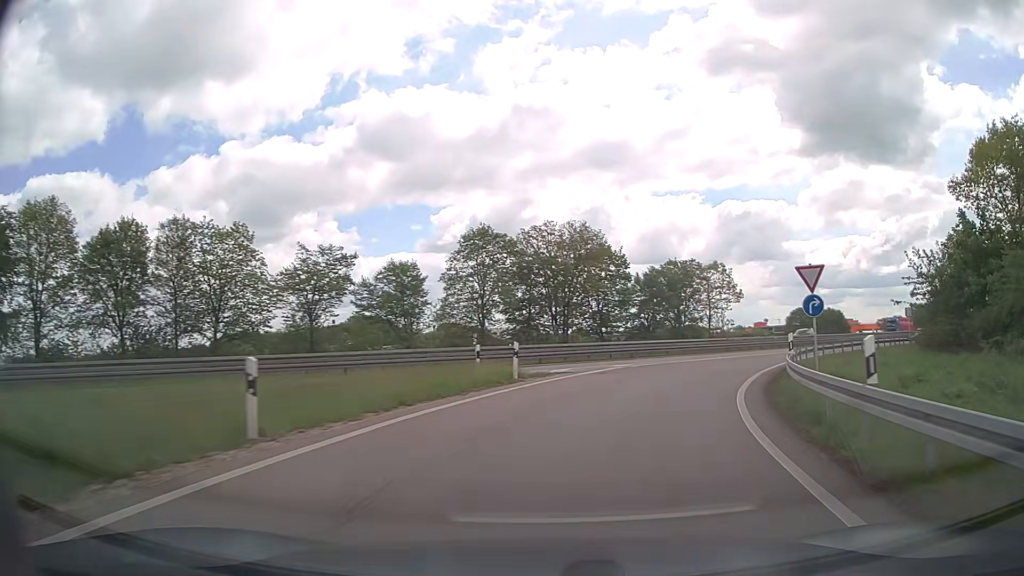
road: trunk_link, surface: asphalt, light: Day
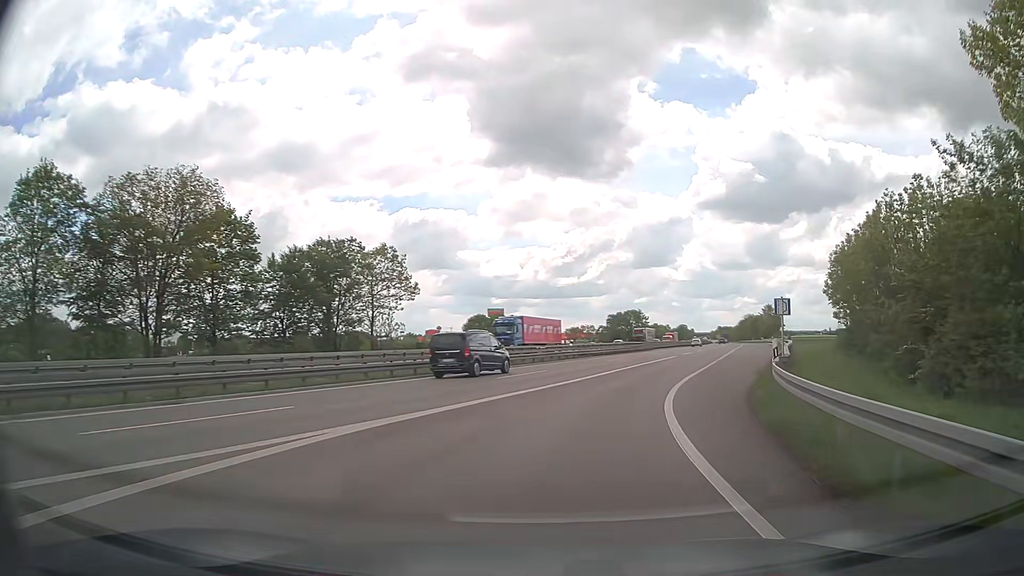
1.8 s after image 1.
(+6.4, +24.7) m; +28°
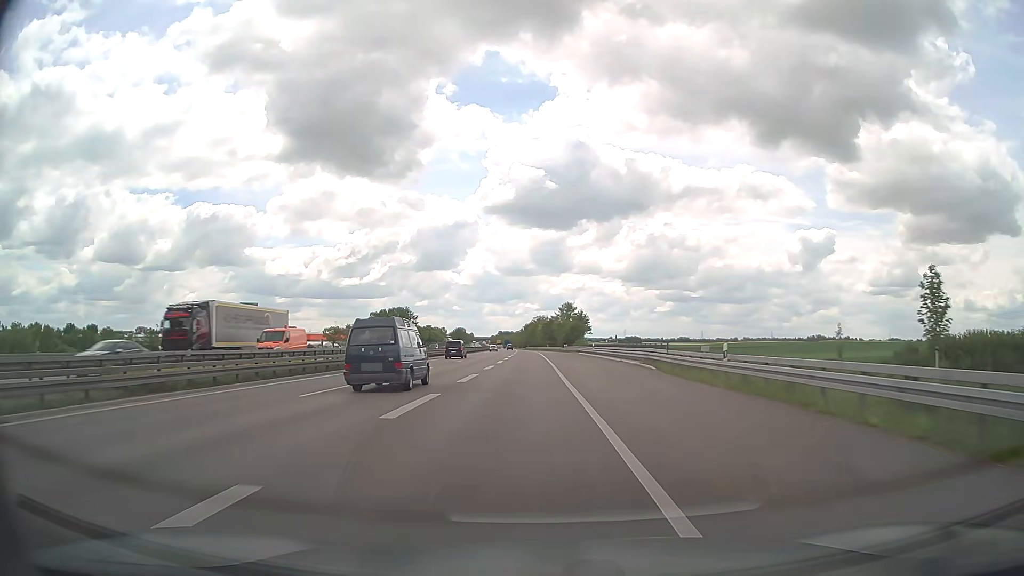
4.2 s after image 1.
(+10.4, +43.1) m; +19°
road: trunk
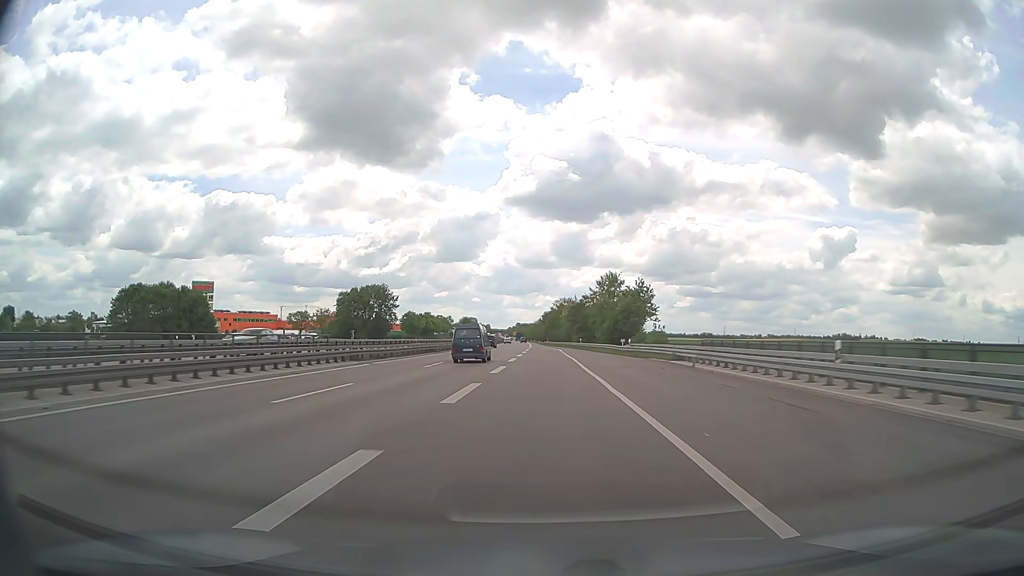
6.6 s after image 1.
(-1.5, +59.5) m; -2°
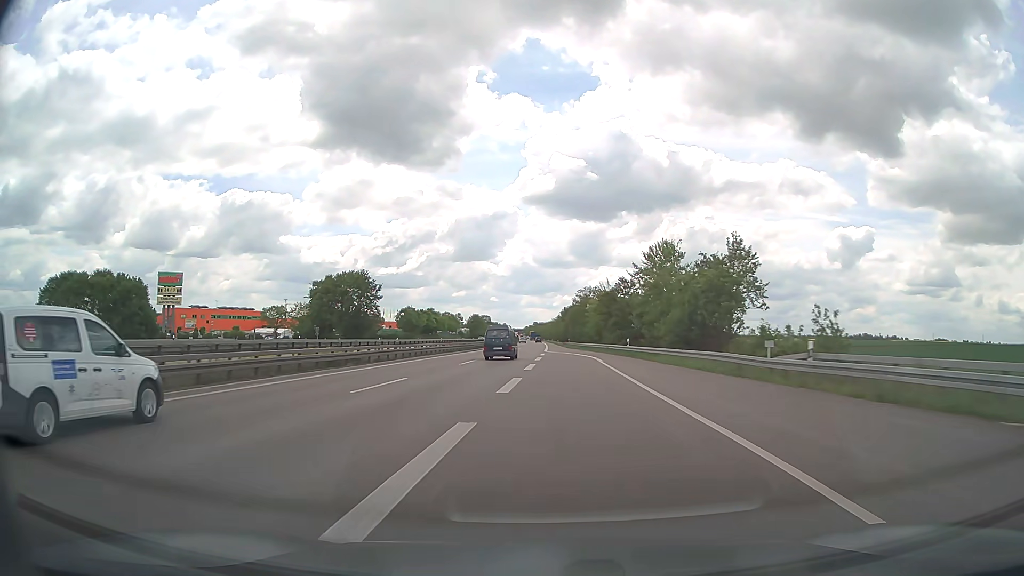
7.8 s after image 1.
(-0.5, +33.8) m; -2°
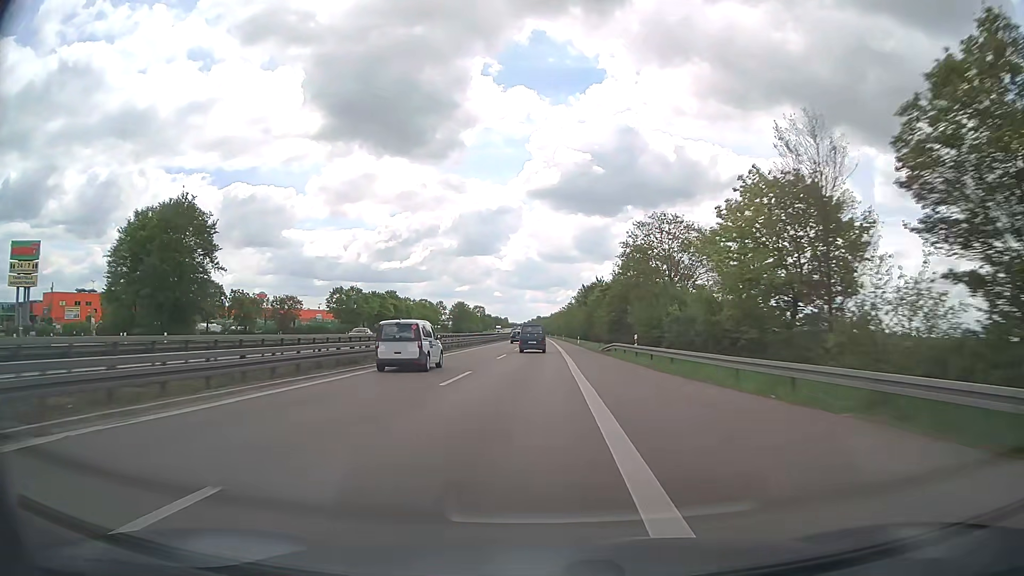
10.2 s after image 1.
(-0.6, +71.4) m; 0°
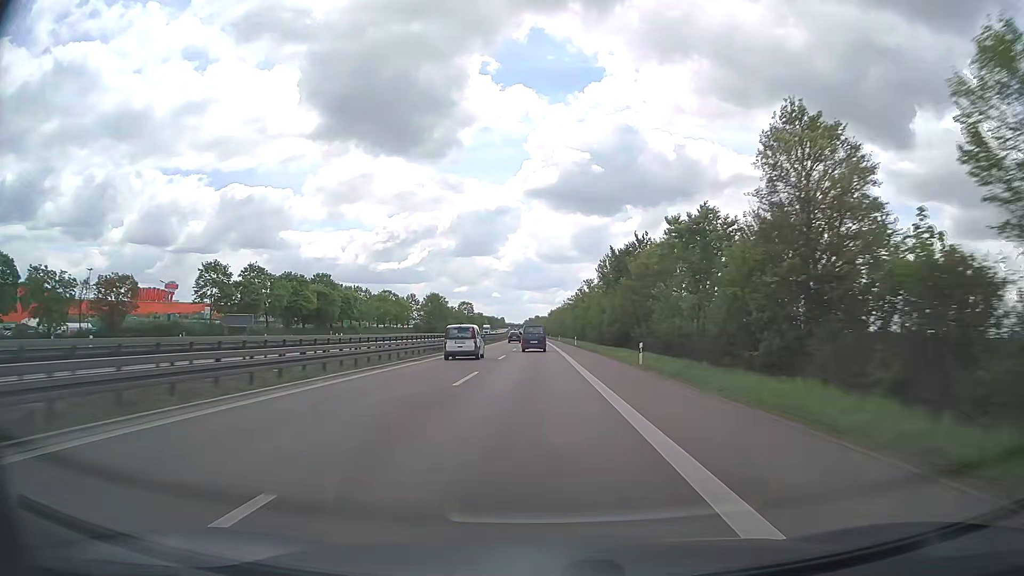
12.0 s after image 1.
(+0.1, +54.5) m; 0°
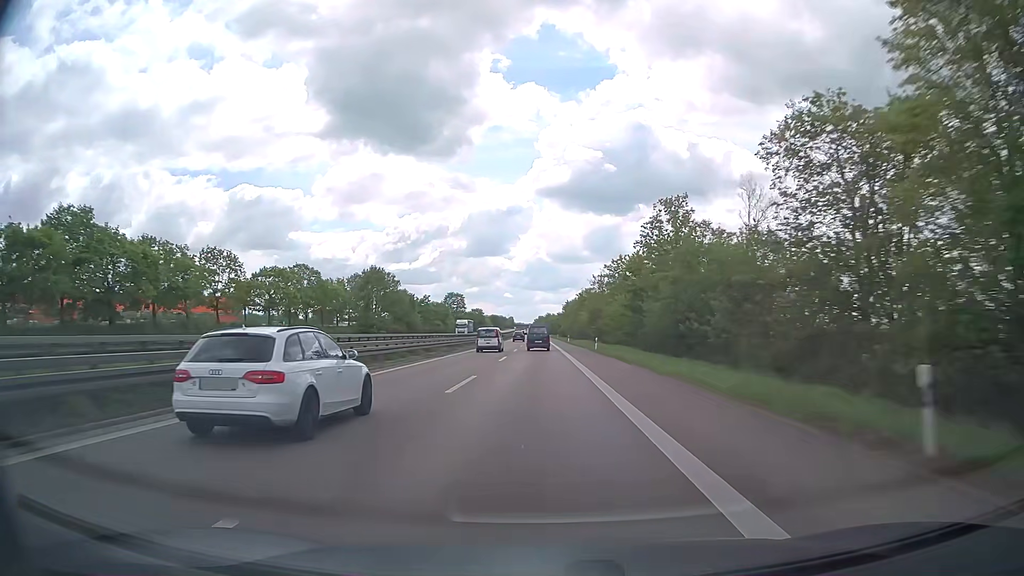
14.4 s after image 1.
(-0.4, +73.3) m; -1°
(0, +10) (0, +20) (0, +30) (0, +40) (0, +50) (-1, +60) (-1, +70) (-1, +80) (-1, +90) (-1, +100) m
